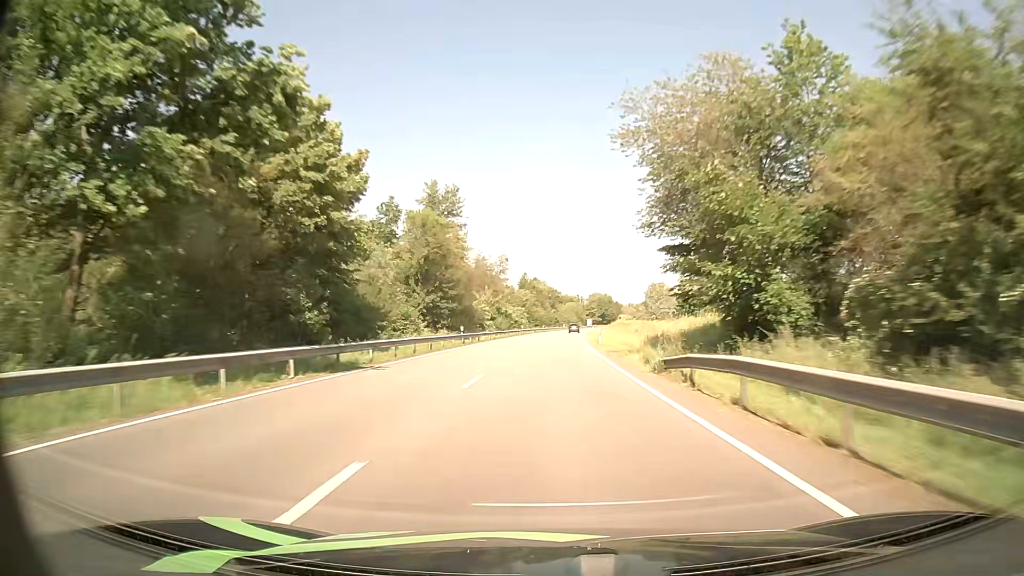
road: primary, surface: asphalt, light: Day
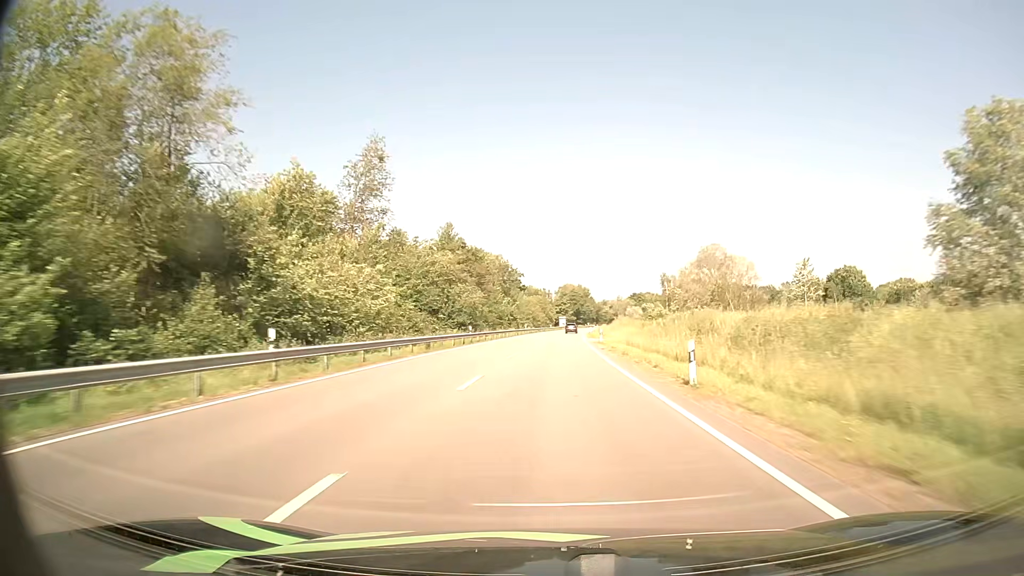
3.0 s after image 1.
(+2.3, +84.7) m; +3°
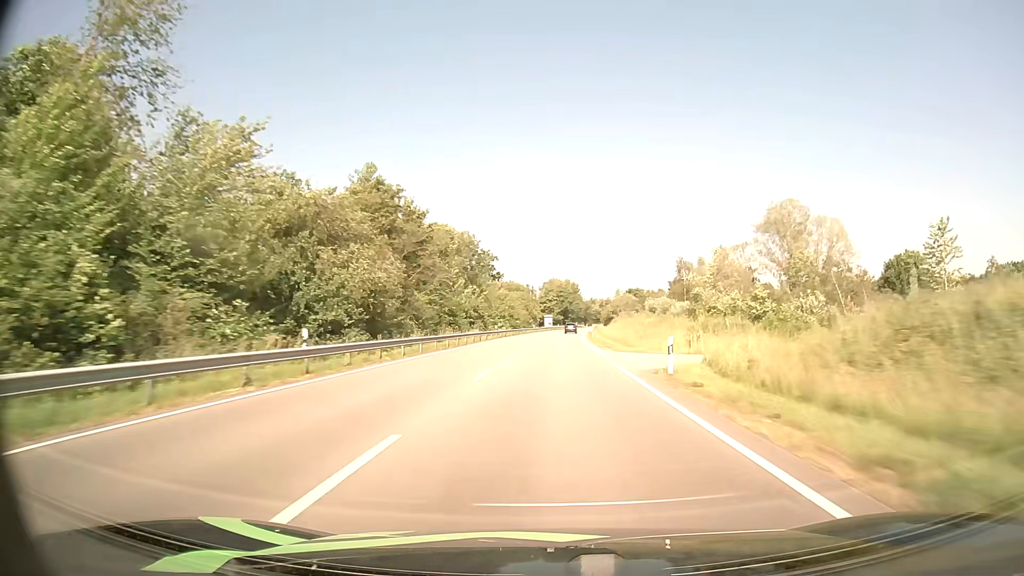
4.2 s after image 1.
(+0.4, +33.8) m; +1°
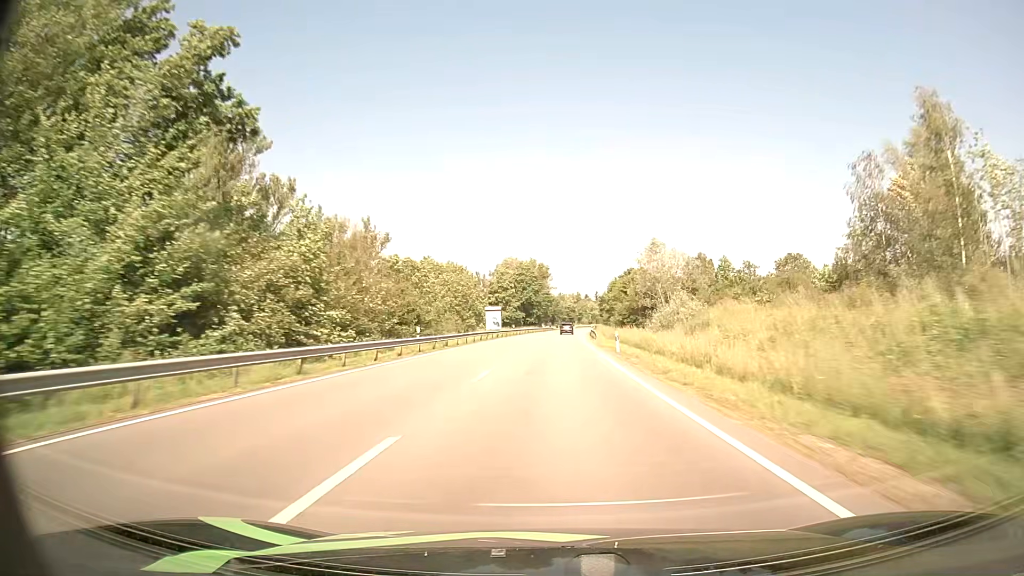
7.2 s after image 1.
(+2.2, +84.3) m; +3°
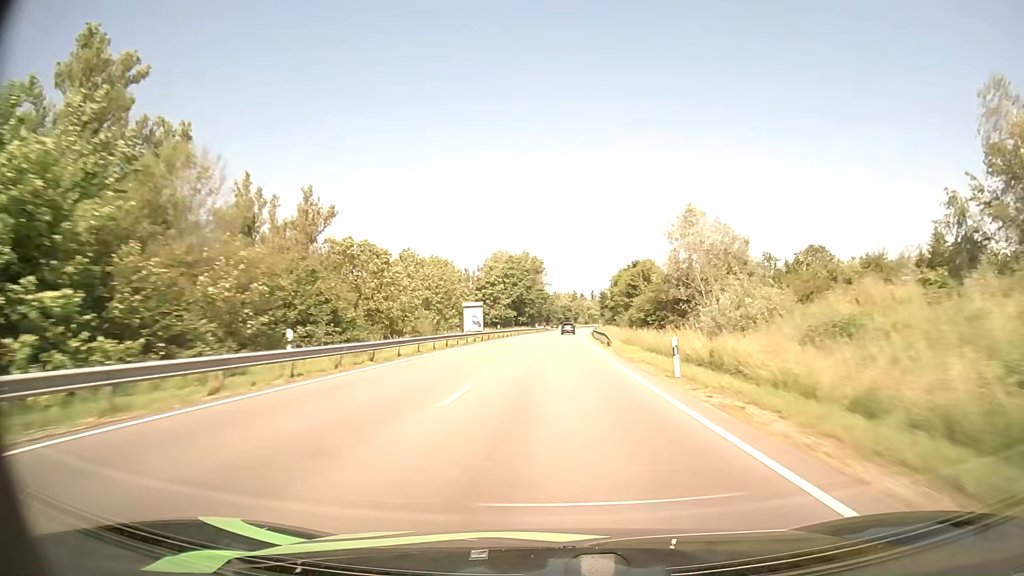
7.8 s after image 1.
(+0.1, +16.8) m; +1°
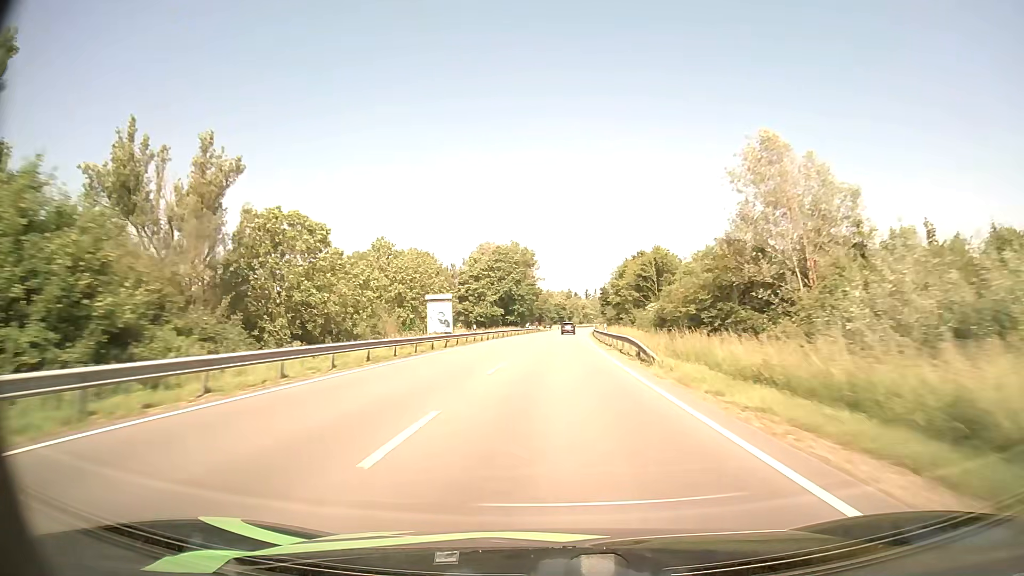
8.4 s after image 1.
(+0.1, +16.8) m; +1°
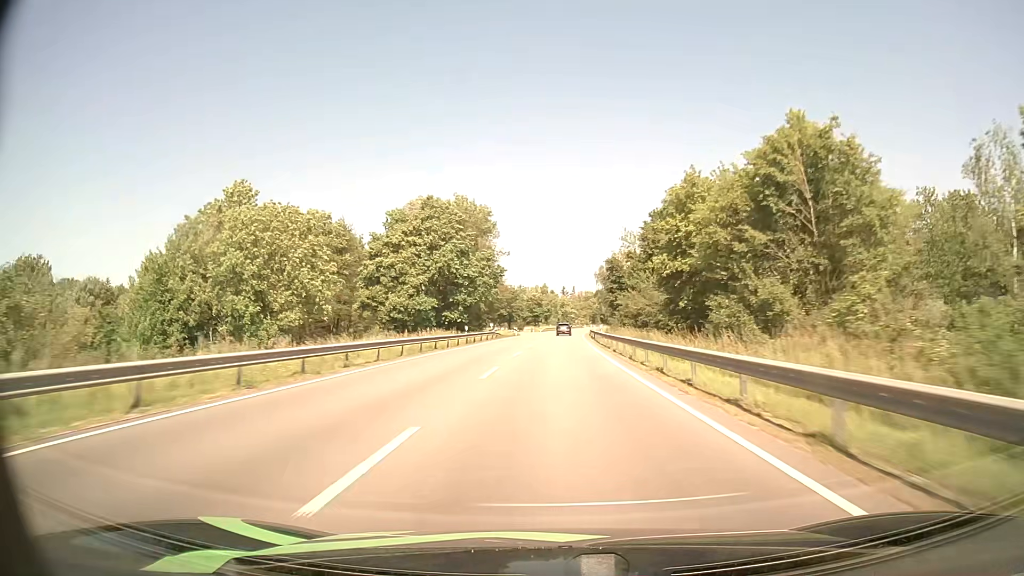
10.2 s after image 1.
(+0.9, +50.3) m; +2°
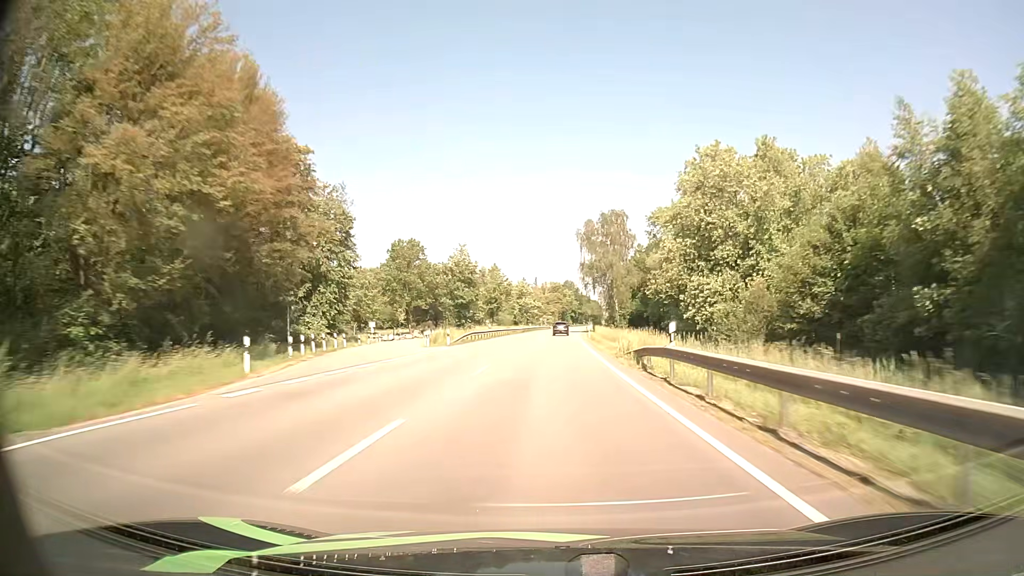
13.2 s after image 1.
(+2.5, +83.5) m; +4°
(0, +10) (0, +20) (0, +30) (0, +40) (0, +50) (+1, +60) (+1, +70) (+1, +80) (+2, +90) (+2, +100) m
